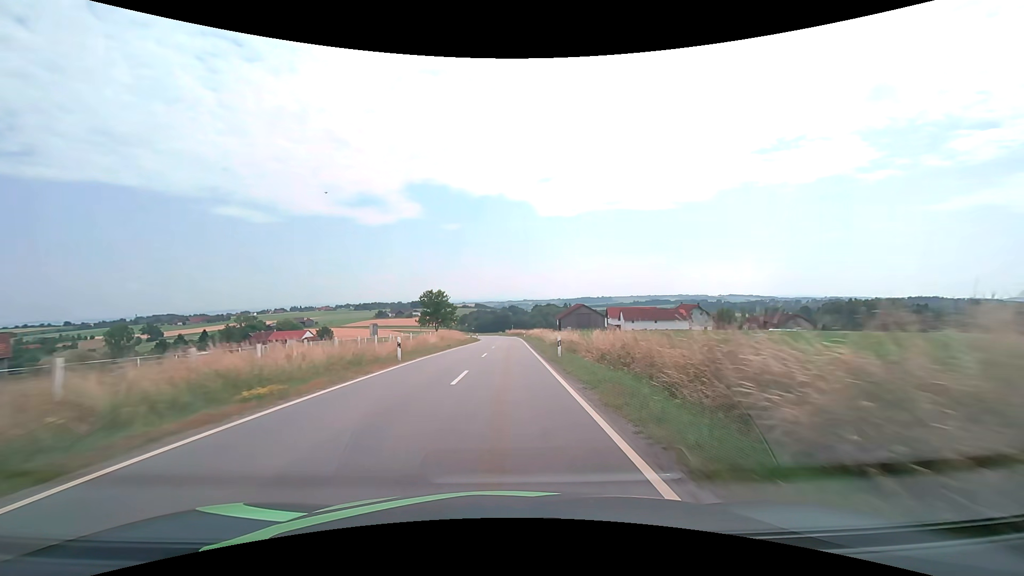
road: tertiary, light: Day
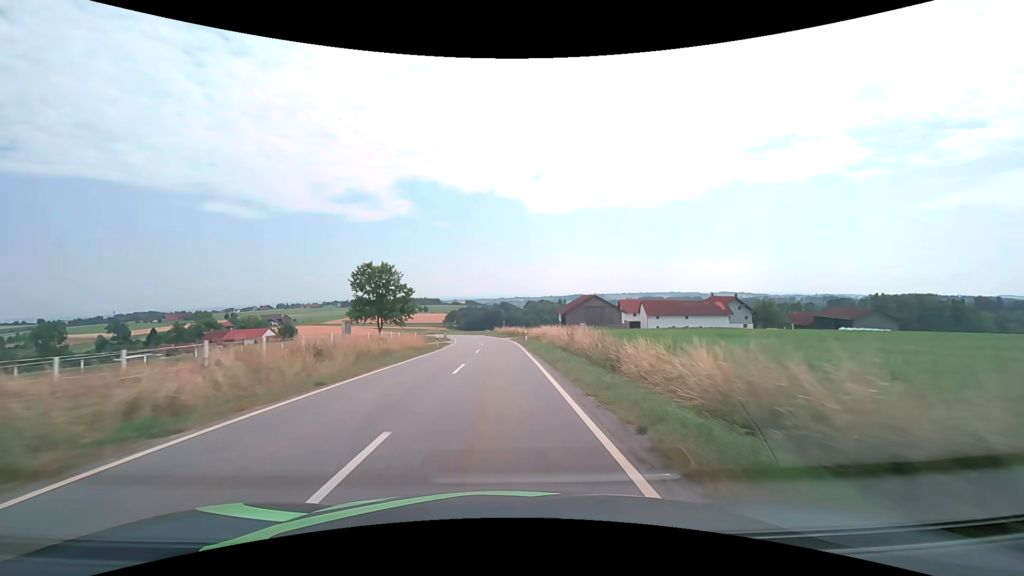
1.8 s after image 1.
(+0.4, +33.6) m; +1°
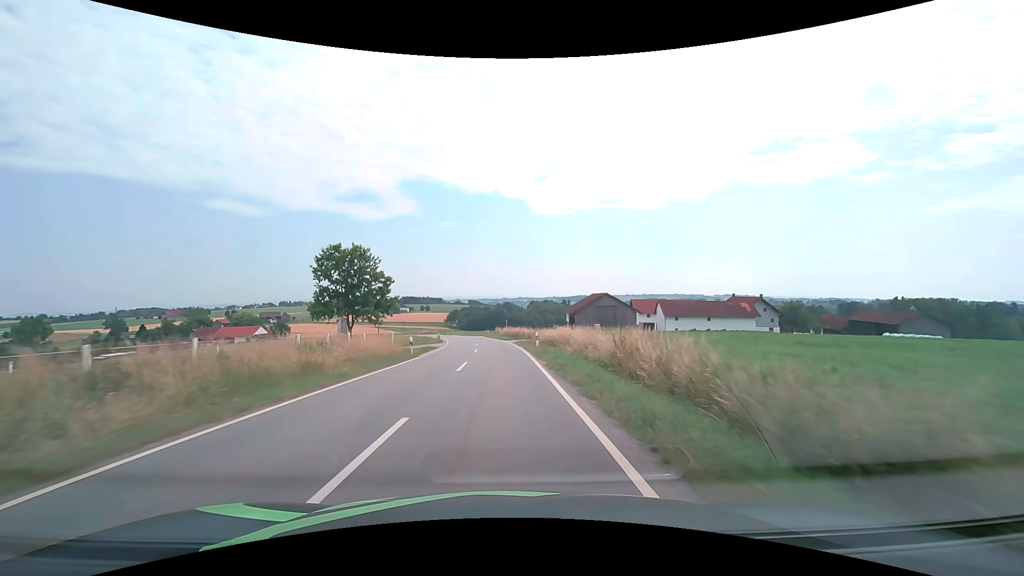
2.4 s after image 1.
(-0.1, +11.1) m; 0°
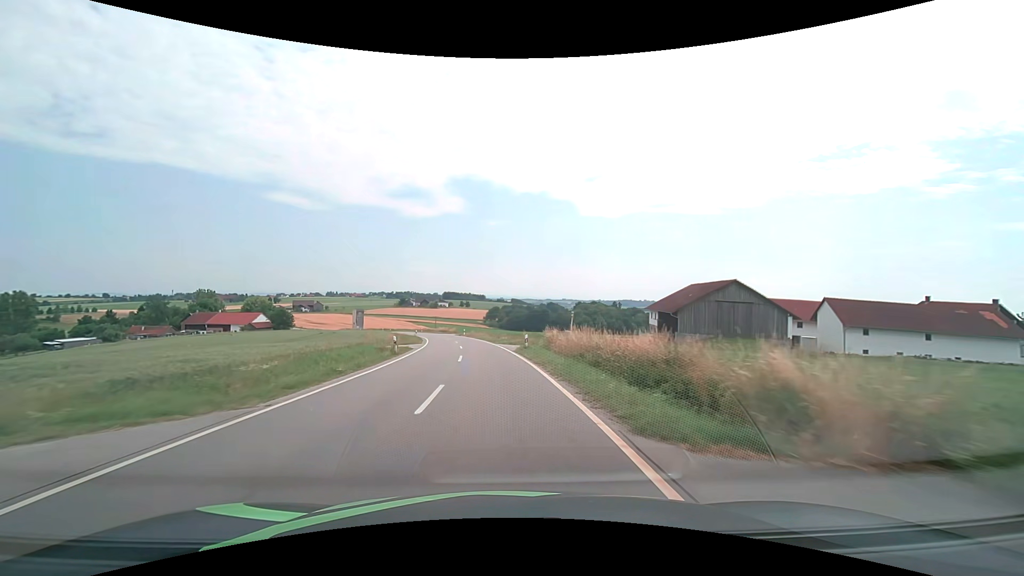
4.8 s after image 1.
(-1.3, +44.5) m; -5°
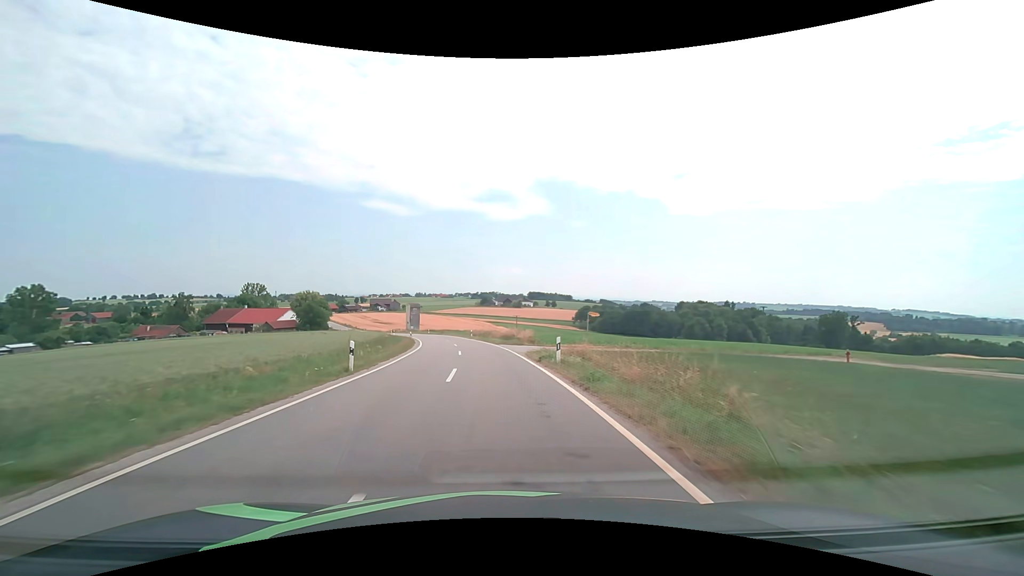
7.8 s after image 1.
(-4.9, +56.3) m; -10°
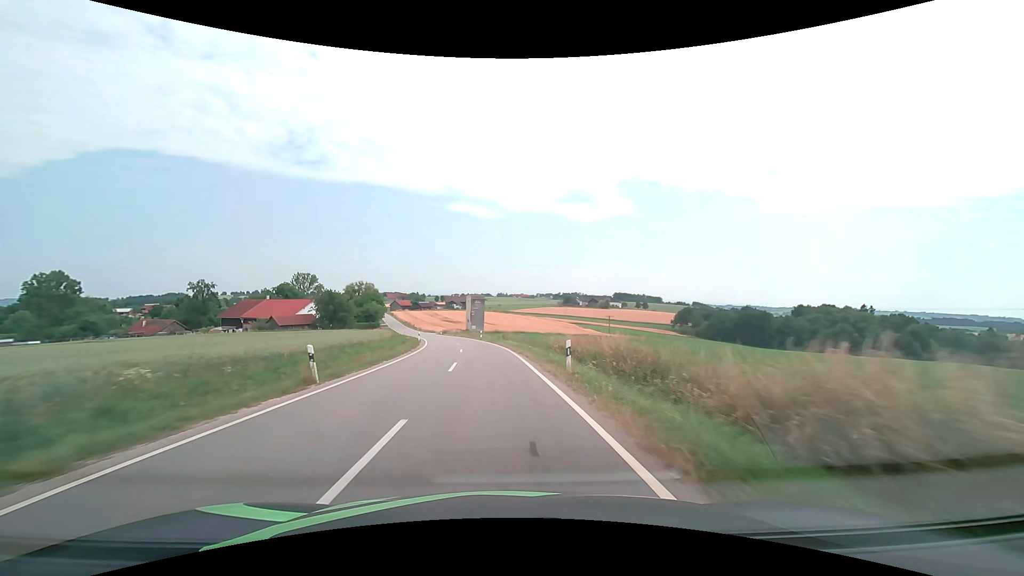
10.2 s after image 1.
(-3.5, +45.4) m; -9°
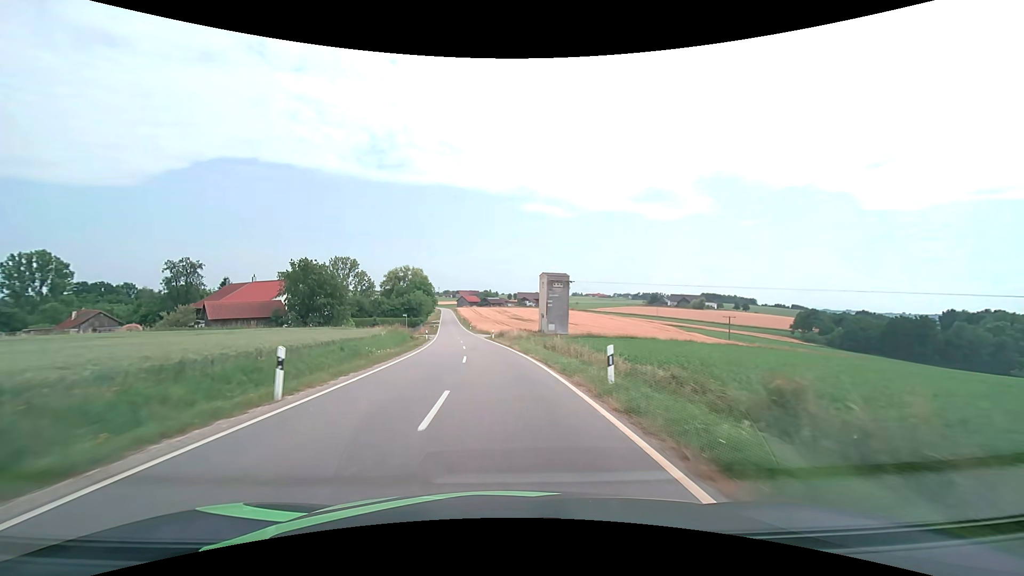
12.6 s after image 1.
(-3.4, +45.6) m; -8°
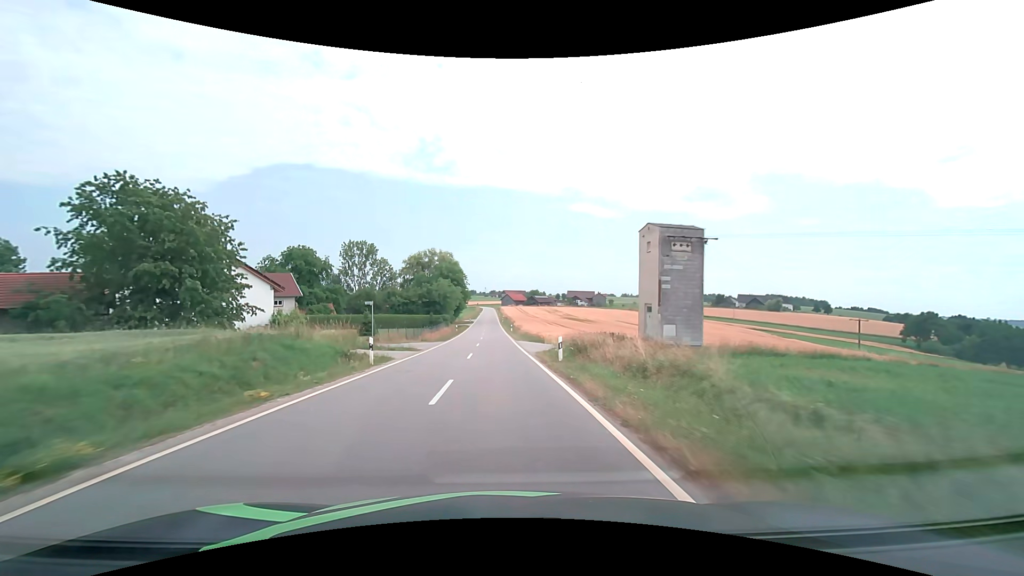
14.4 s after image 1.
(-1.7, +34.4) m; -5°
(0, +10) (0, +20) (-1, +30) (-1, +40) (-1, +50) (-2, +60) (-2, +70) (-2, +80) (-2, +90) (-3, +100) m
